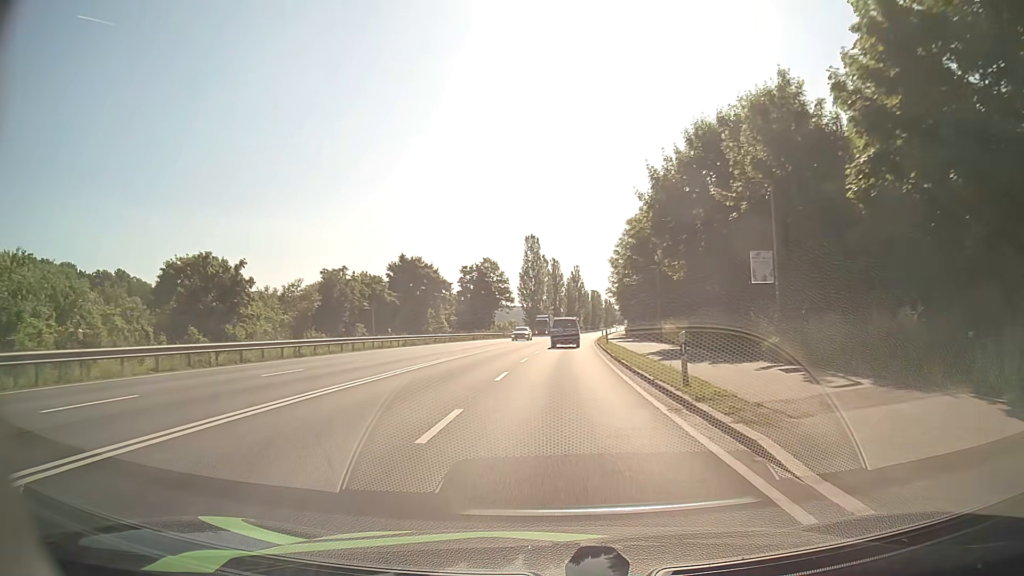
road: primary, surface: asphalt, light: Day
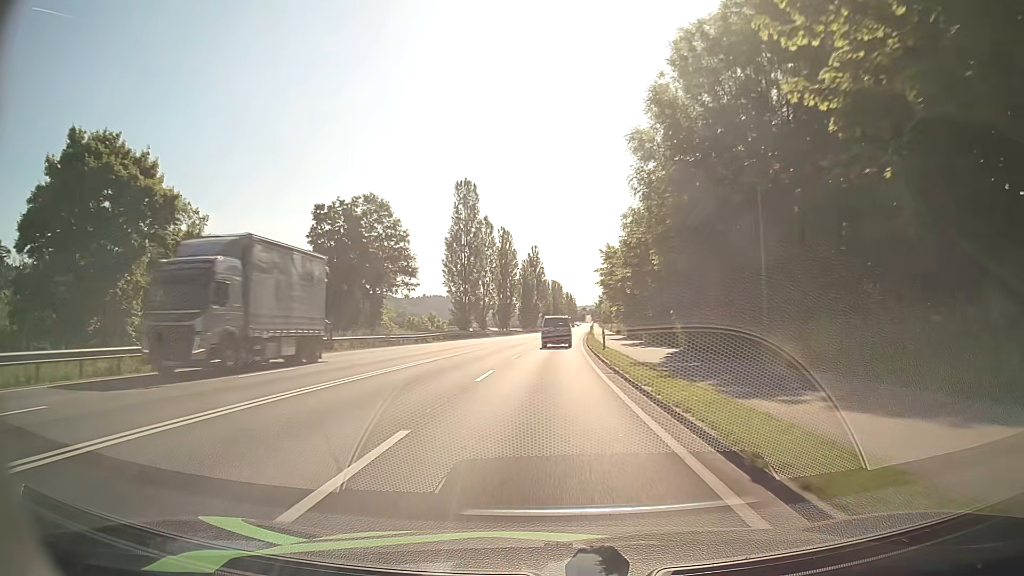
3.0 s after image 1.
(+1.8, +51.3) m; +4°
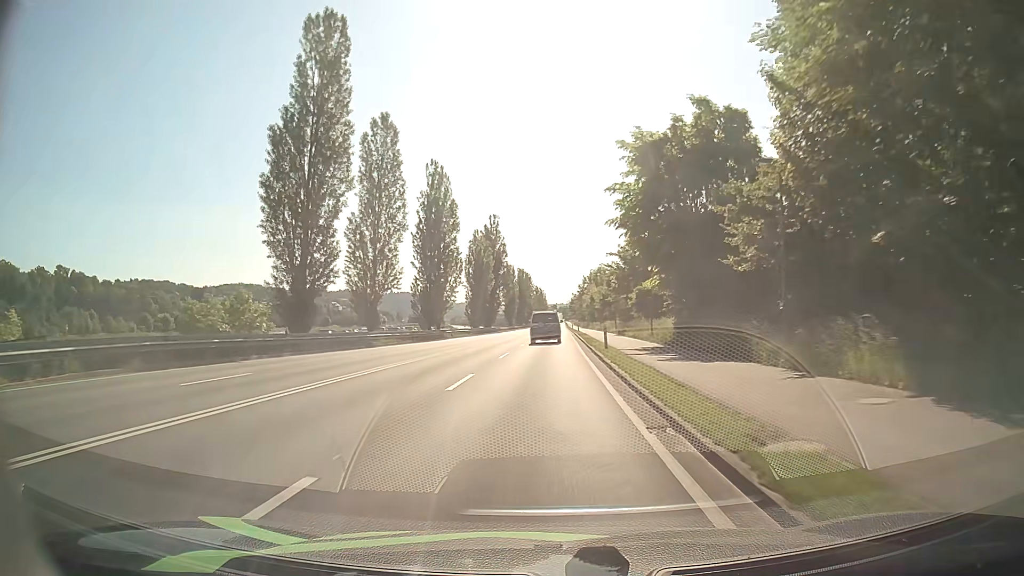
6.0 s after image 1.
(+1.2, +50.5) m; +3°
